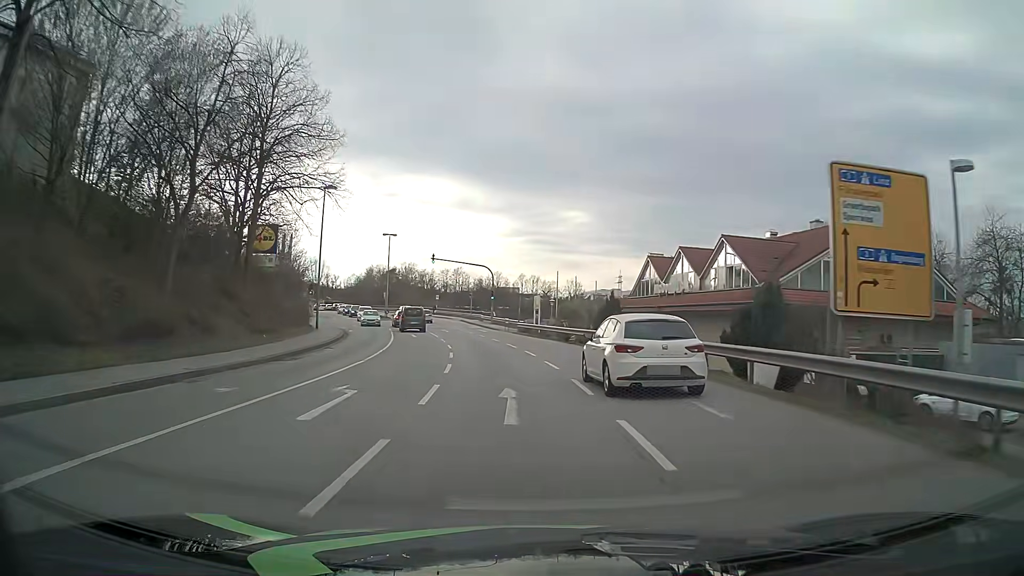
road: tertiary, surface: asphalt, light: Day
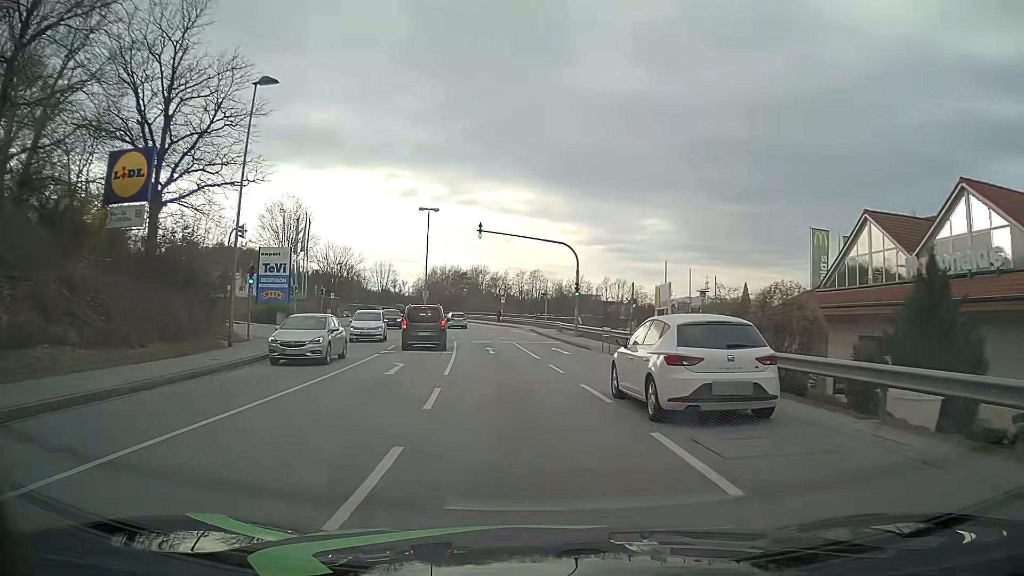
(-1.7, +24.4) m; -7°
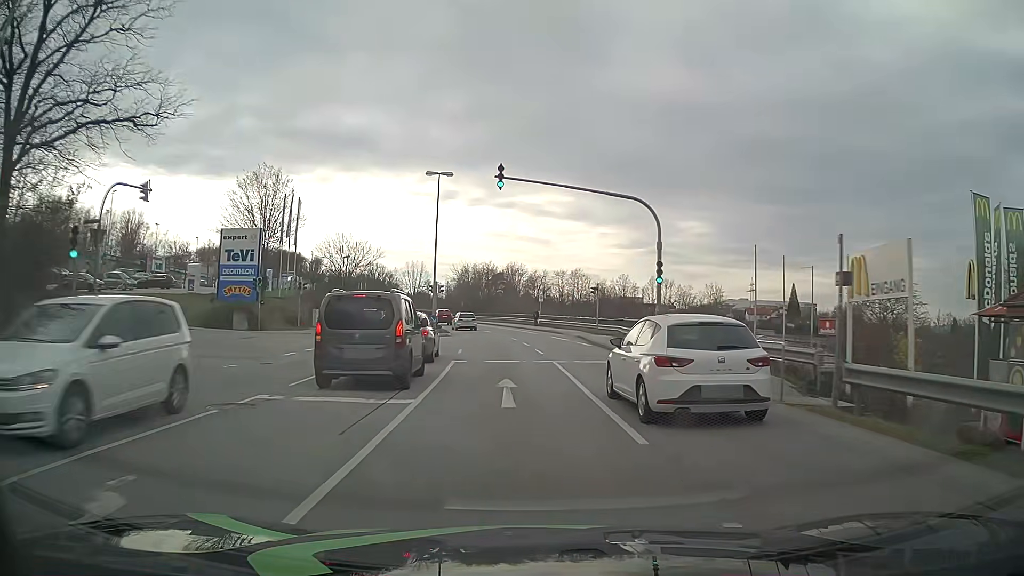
(-0.6, +15.5) m; -4°
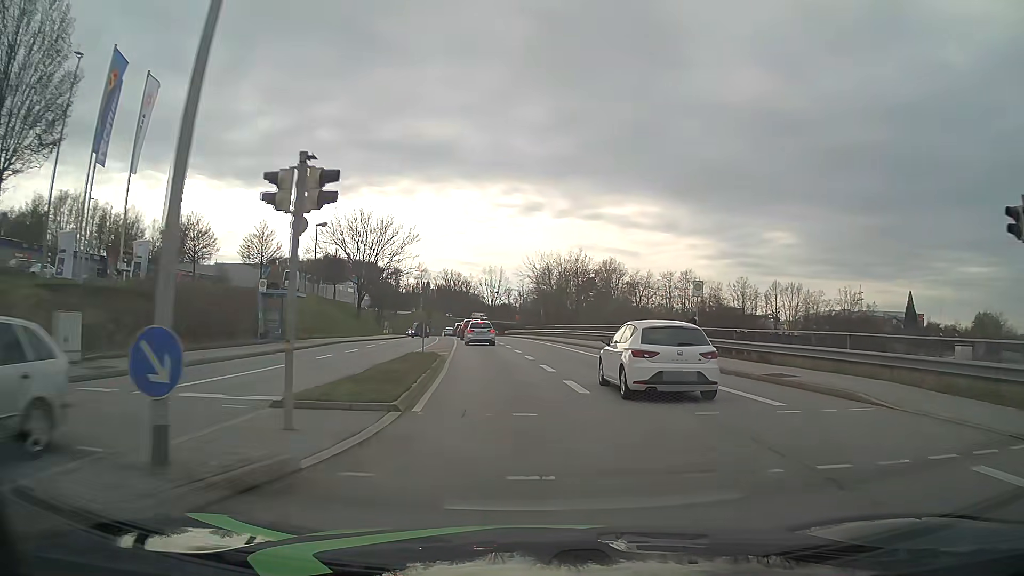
(-2.3, +37.5) m; -8°
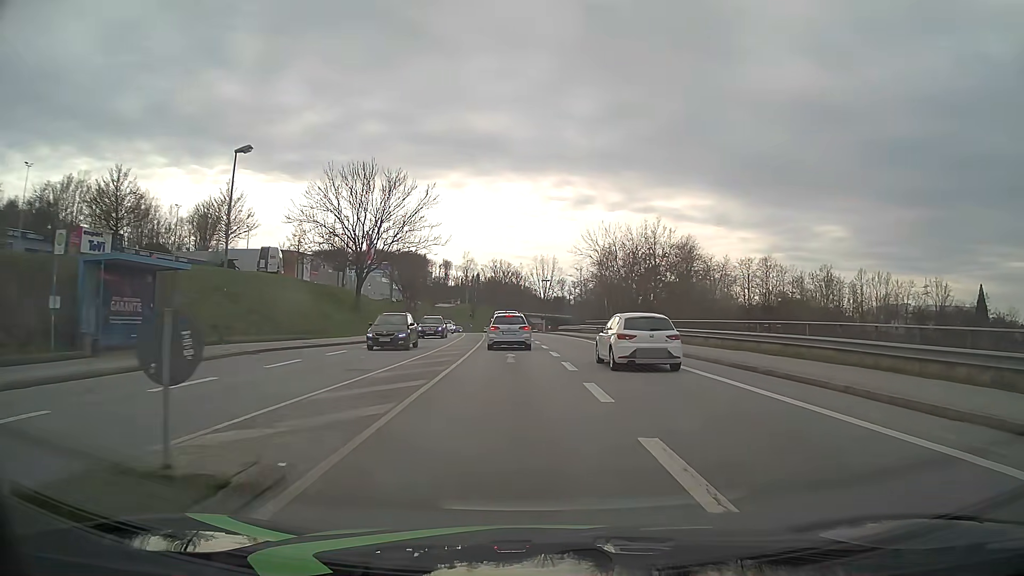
(-0.8, +20.2) m; -4°
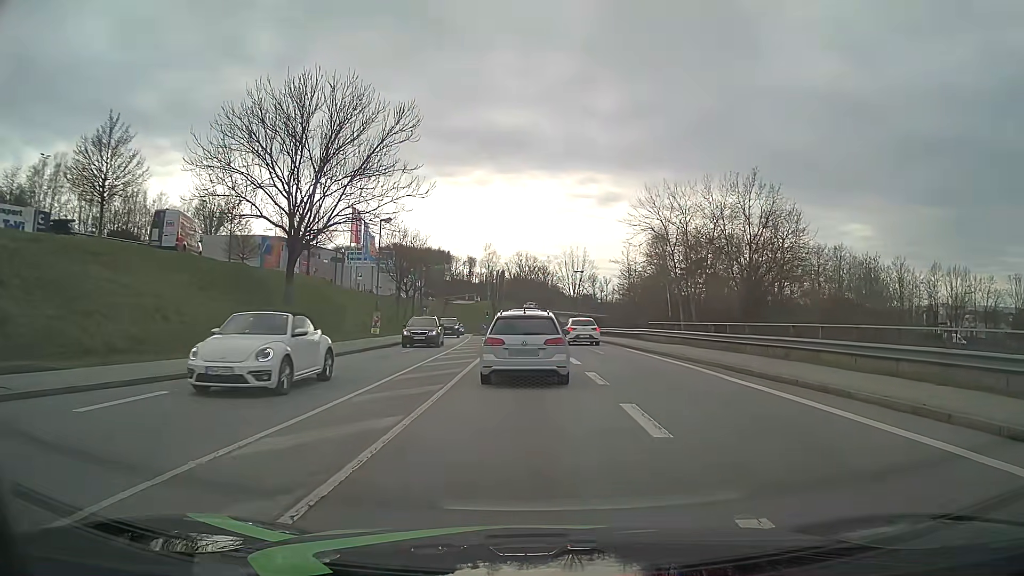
(-0.5, +20.3) m; -2°
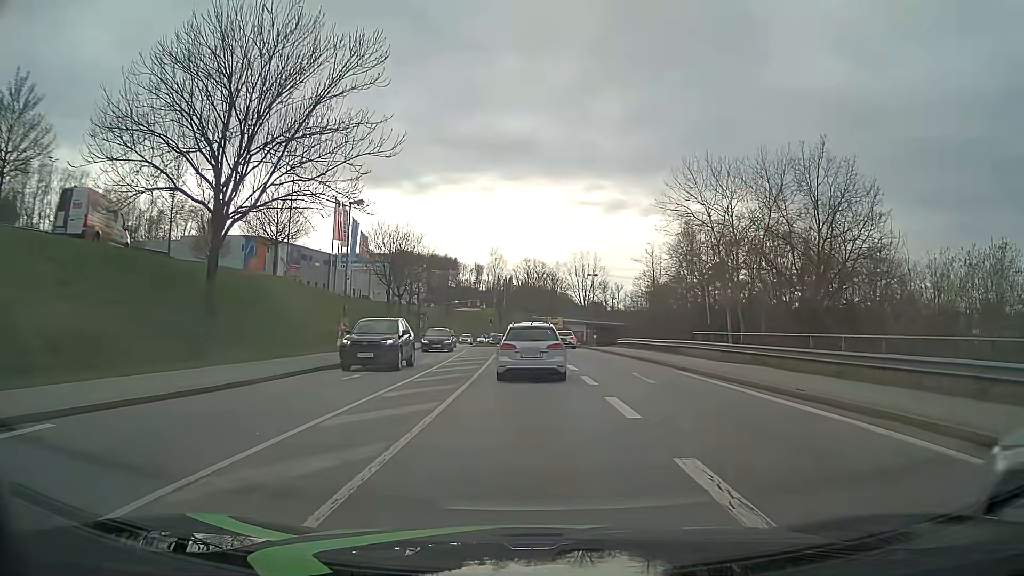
(0.0, +9.8) m; 0°
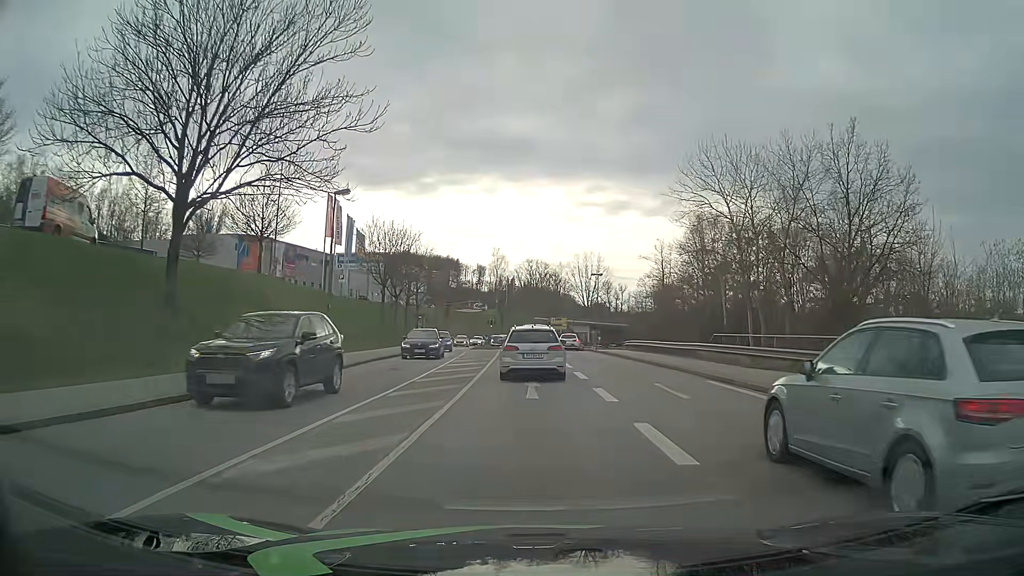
(0.0, +3.4) m; -1°
(0, +10) (0, +20) (0, +30) (-1, +40) (-1, +50) (-1, +60) (-2, +70) (-2, +80) (-2, +90) (-2, +100) m
